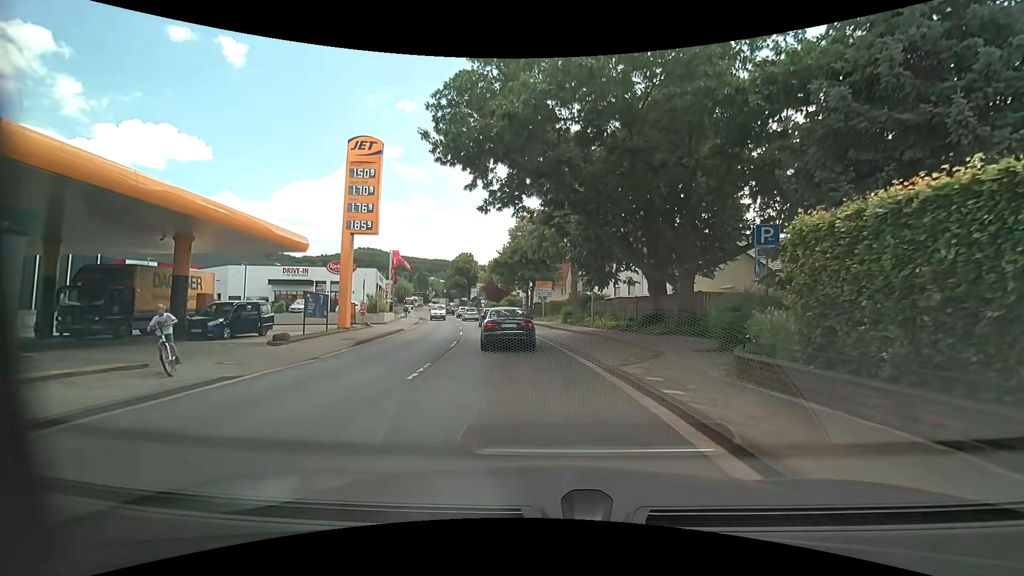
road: primary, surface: asphalt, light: Day
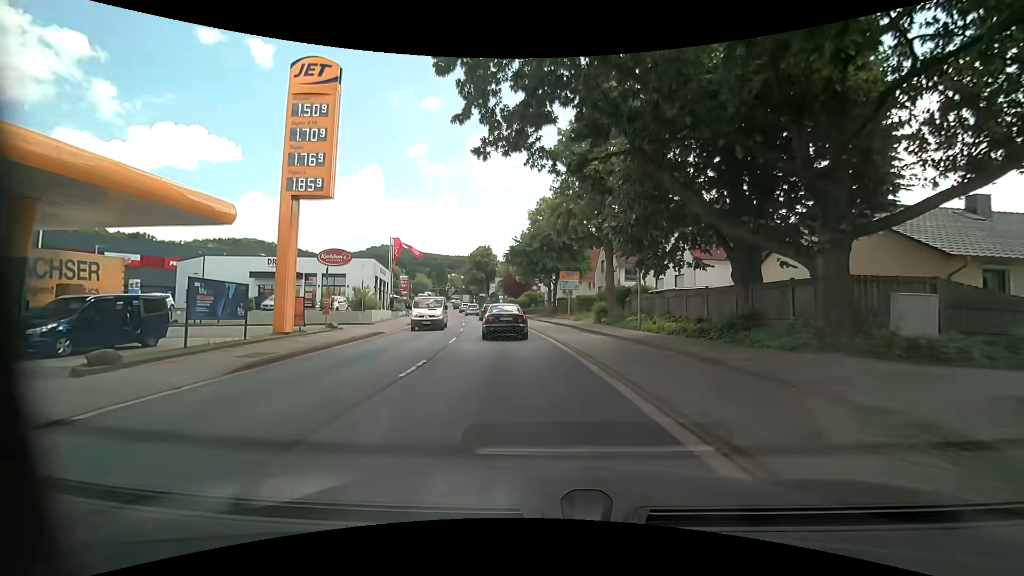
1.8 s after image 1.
(+0.1, +9.5) m; -1°
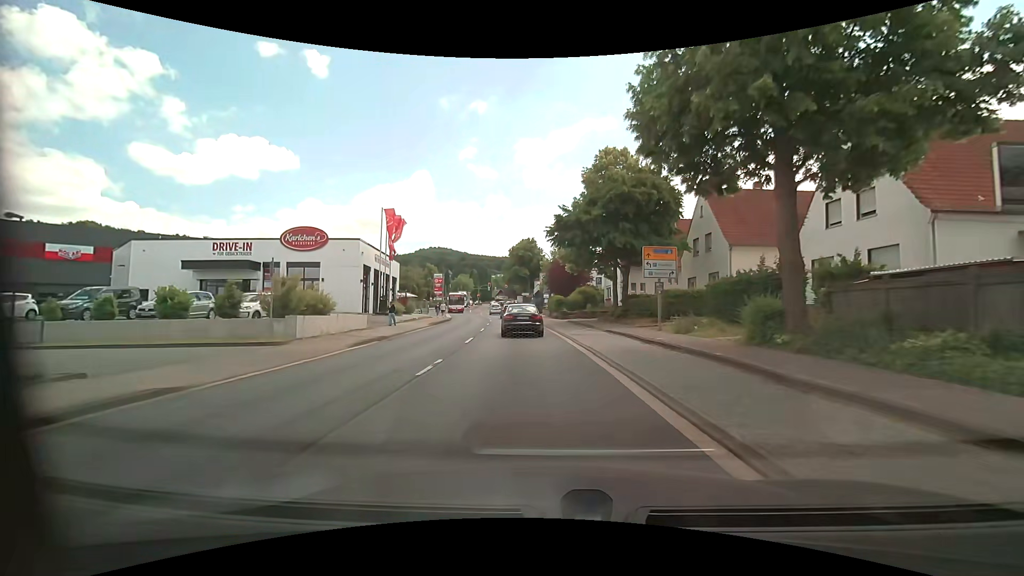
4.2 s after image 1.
(-0.9, +18.2) m; -6°
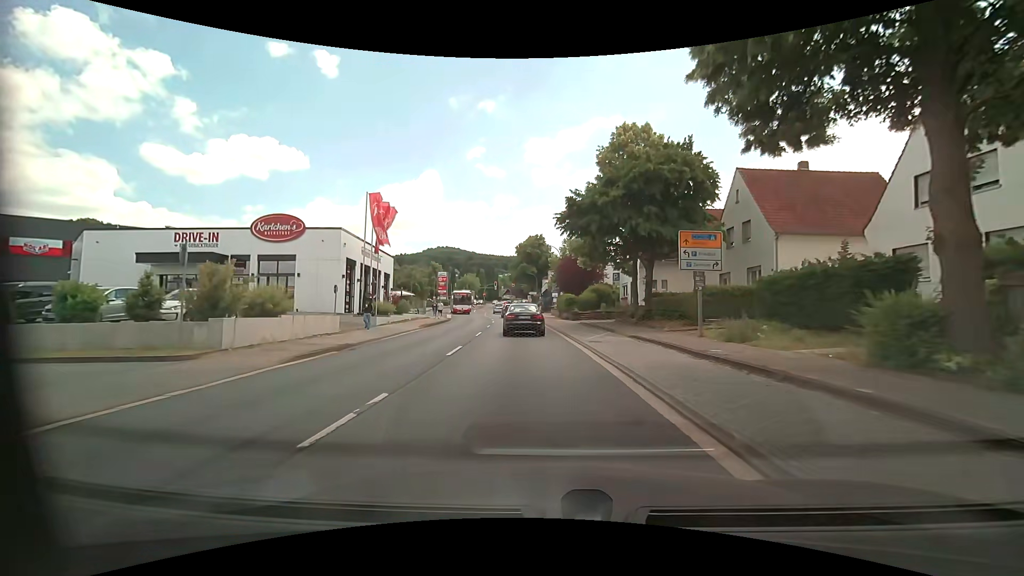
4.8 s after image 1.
(0.0, +5.2) m; +1°
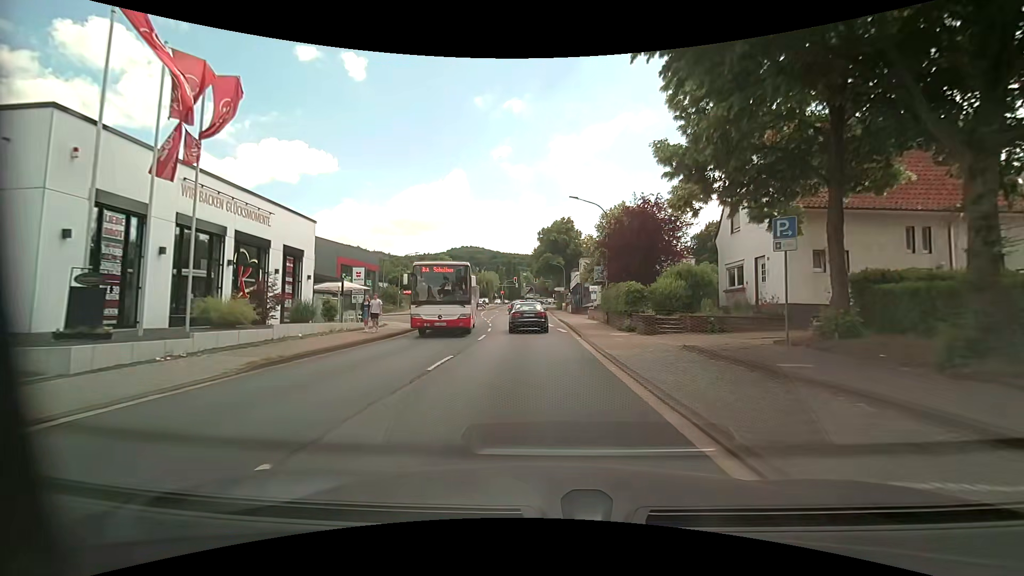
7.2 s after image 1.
(-0.8, +21.5) m; -3°
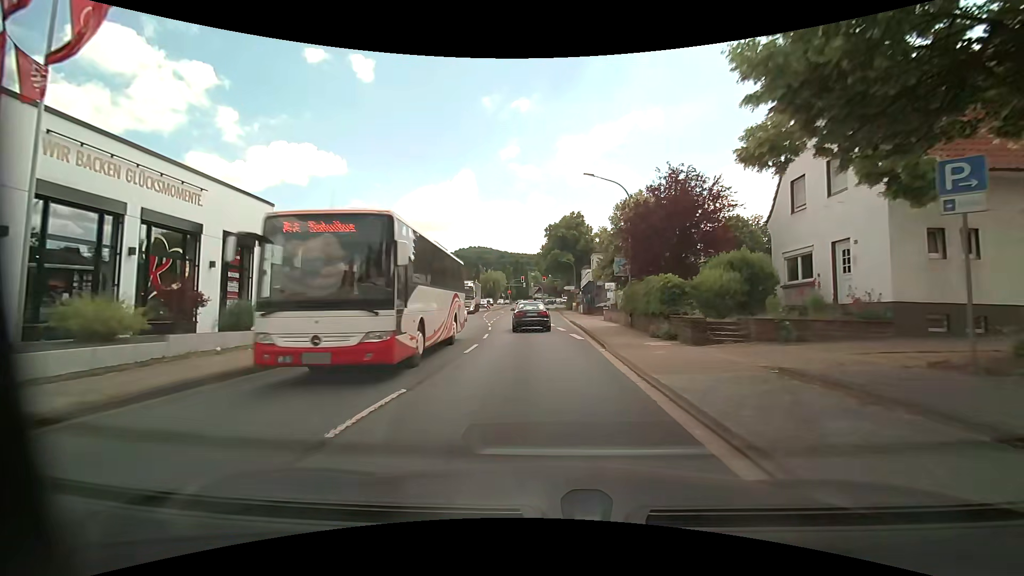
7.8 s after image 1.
(-0.1, +5.3) m; -2°
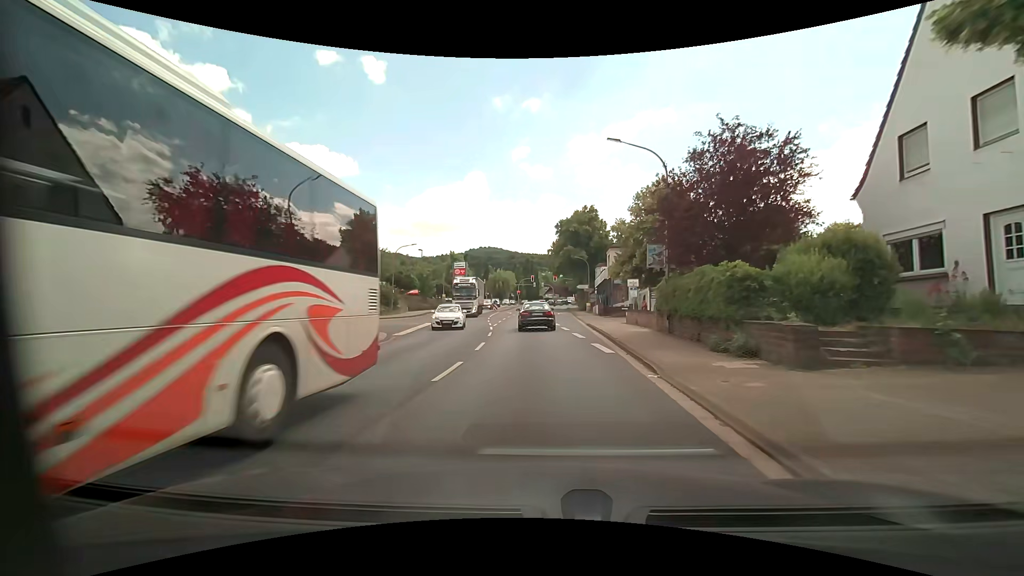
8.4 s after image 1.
(-0.1, +5.4) m; -2°
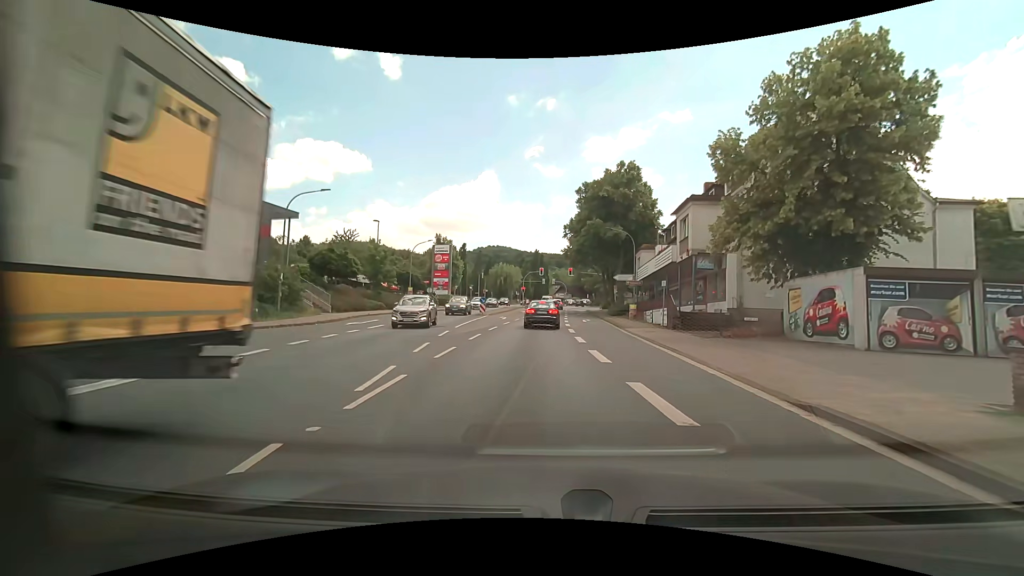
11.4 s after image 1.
(-0.3, +25.7) m; -1°
(0, +10) (+1, +20) (+2, +30) (+3, +40) (+4, +50) (+4, +60) (+5, +70) (+6, +80) (+7, +90) (+12, +98) m
